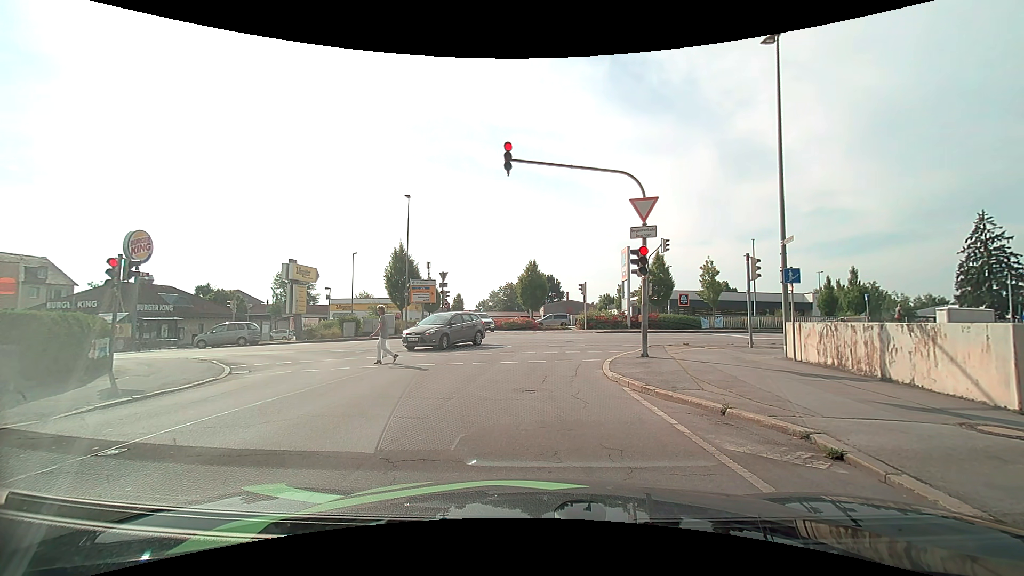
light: Day
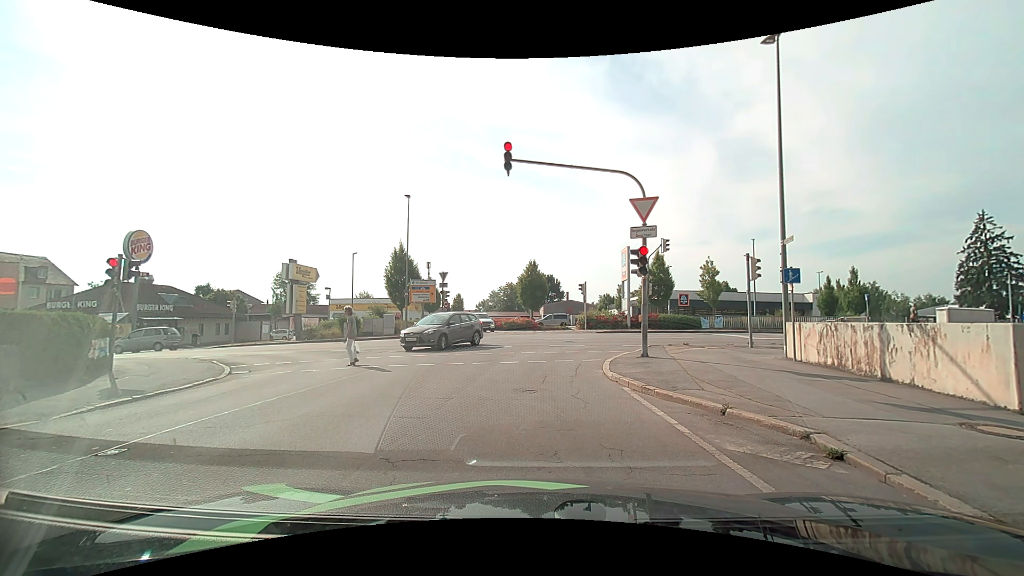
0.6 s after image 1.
(0.0, 0.0) m; 0°
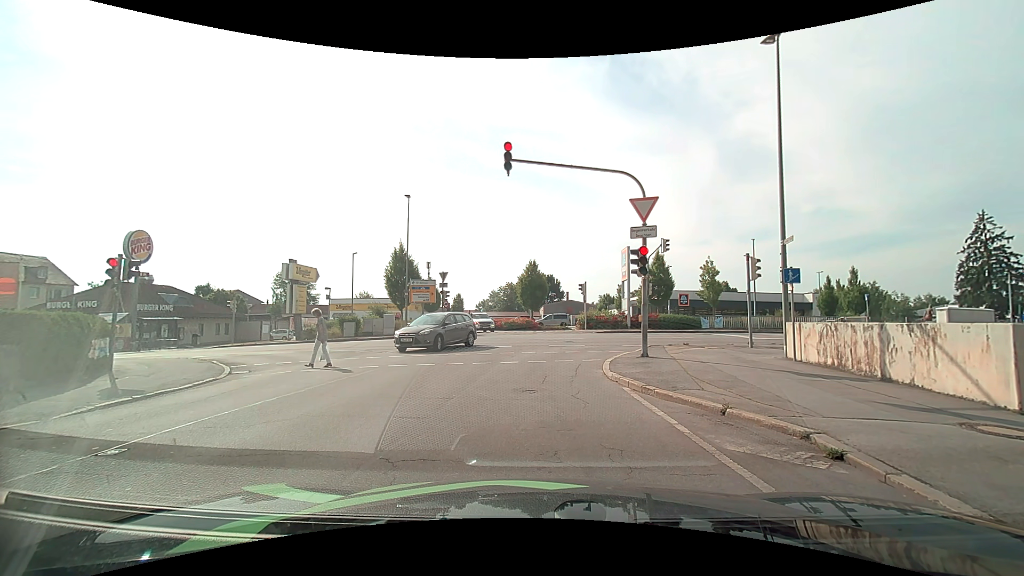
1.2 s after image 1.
(0.0, 0.0) m; 0°
(0, +10) (+1, +20) (+8, +26) (+18, +27) (+28, +27) (+38, +27) (+48, +27) (+58, +27) (+68, +26) (+78, +26) m
